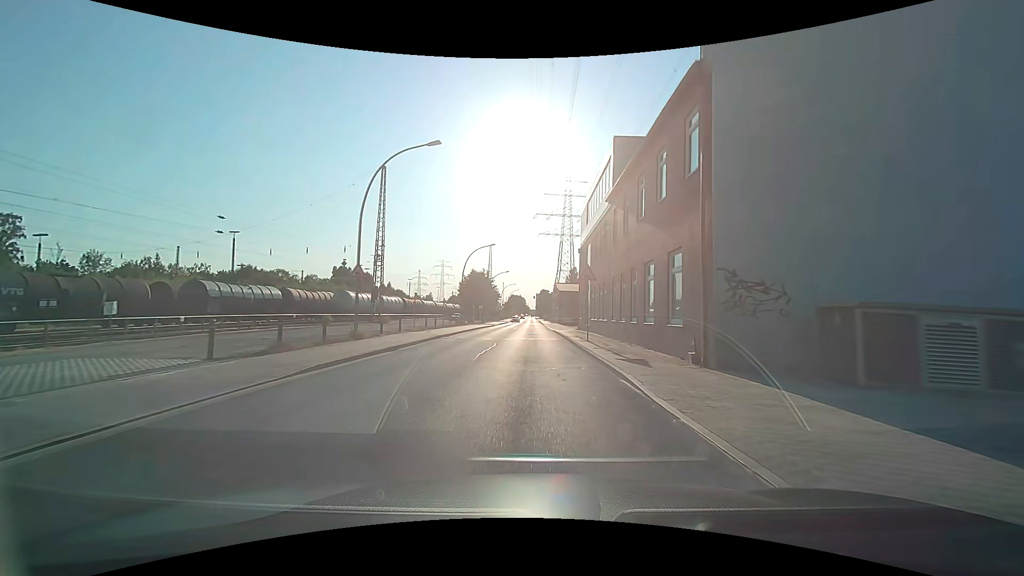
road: secondary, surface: asphalt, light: Day
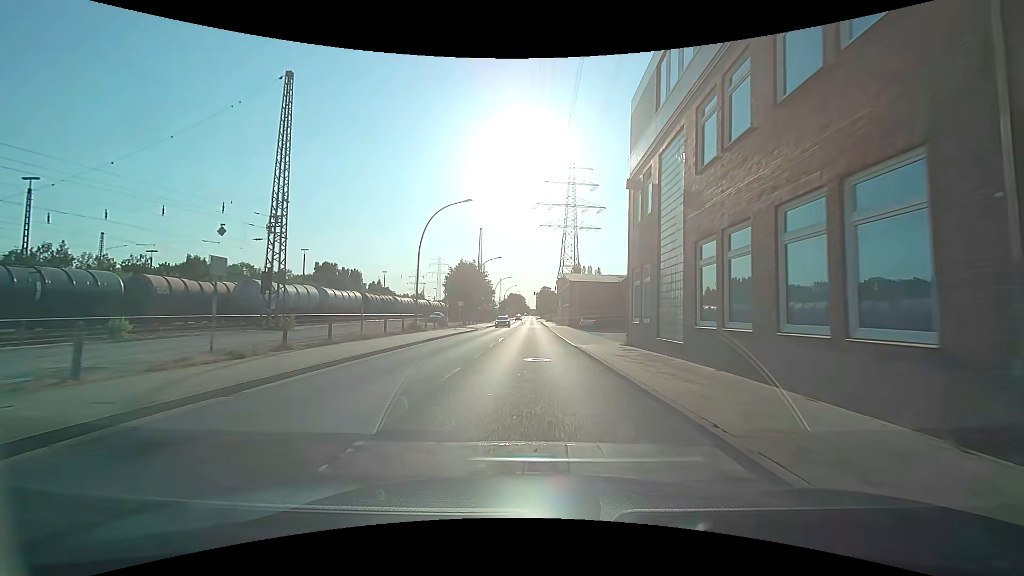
(+0.1, +23.1) m; 0°
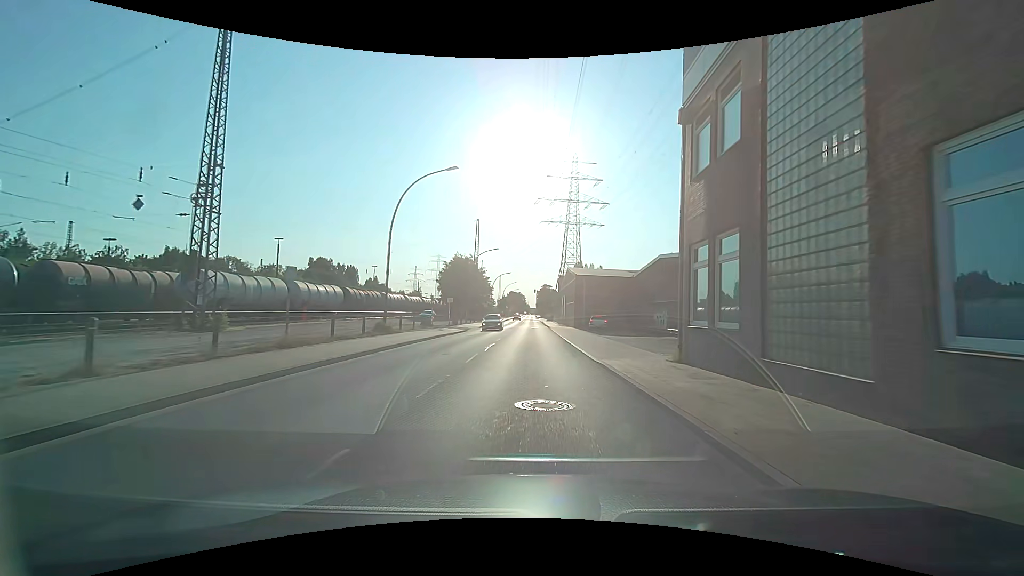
(+0.1, +7.7) m; +1°
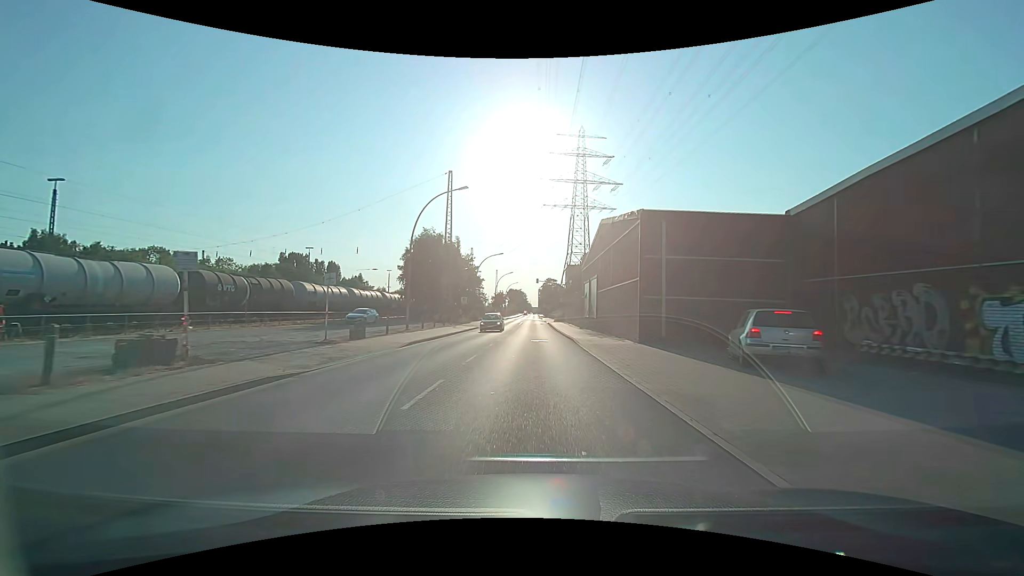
(-0.1, +31.1) m; -1°
(0, +10) (0, +20) (0, +30) (0, +40) (0, +50) (0, +60) (0, +70) (0, +80) (0, +90) (+1, +100) m
